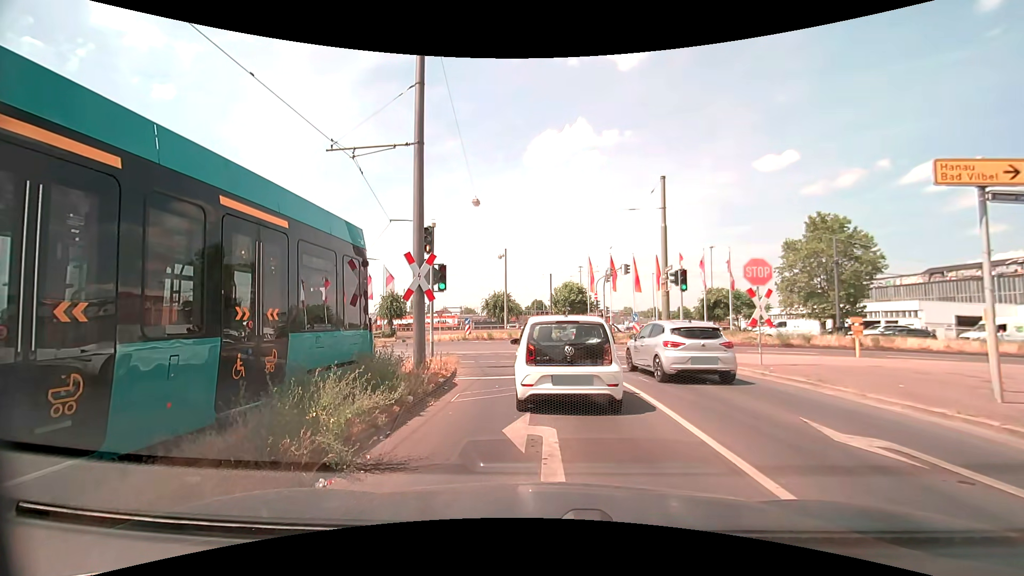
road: secondary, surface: asphalt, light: Day
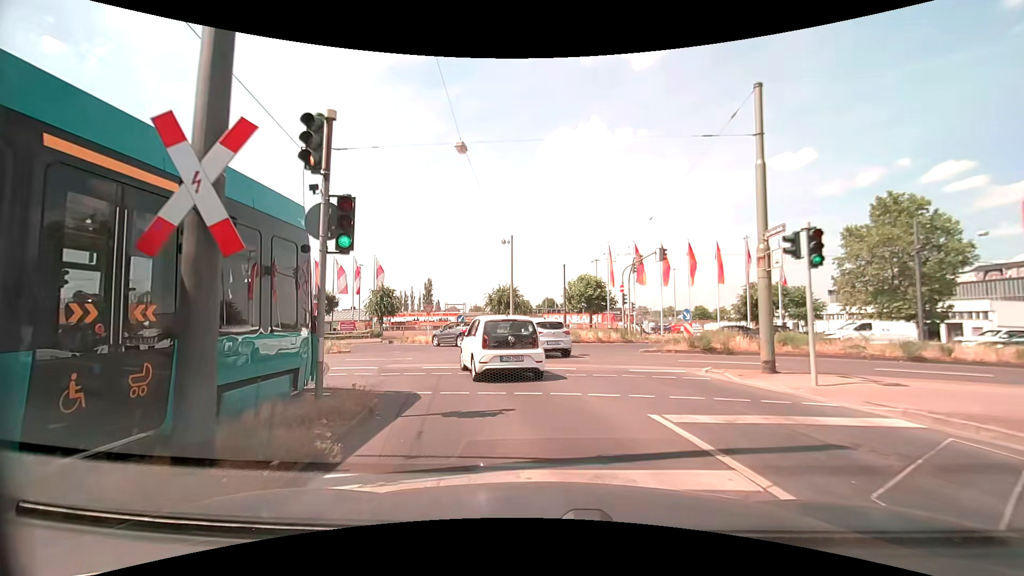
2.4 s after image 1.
(-0.1, +9.0) m; -2°
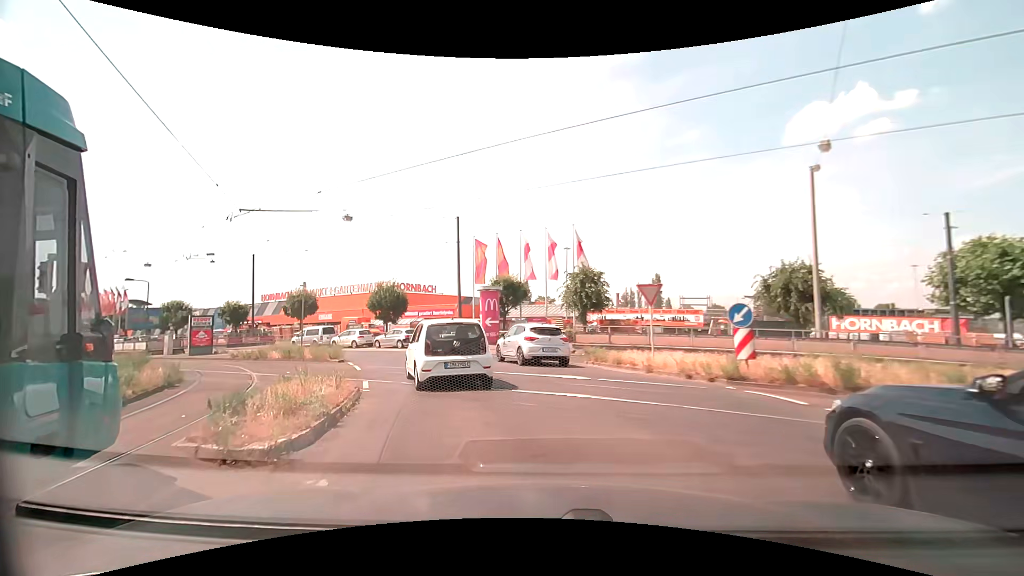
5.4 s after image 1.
(-3.4, +20.1) m; -25°
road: secondary_link
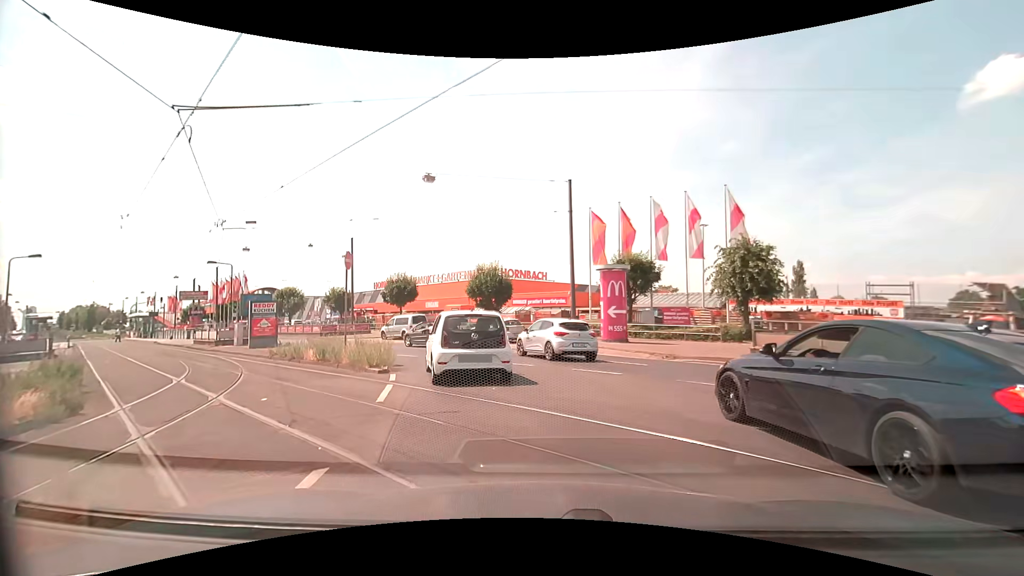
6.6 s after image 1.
(-1.1, +8.3) m; -12°
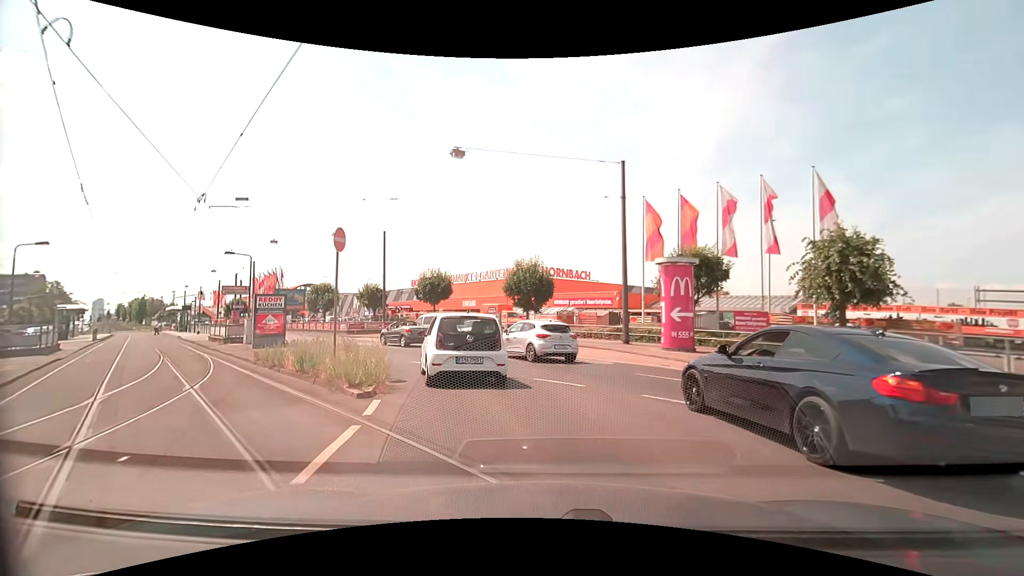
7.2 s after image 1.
(-0.3, +4.1) m; -4°
